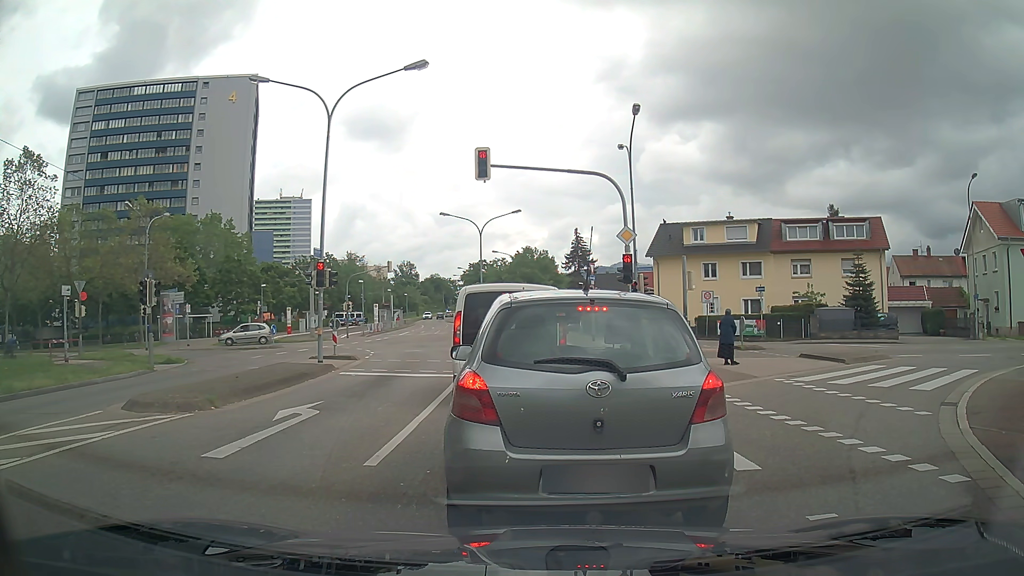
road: tertiary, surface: asphalt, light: Day
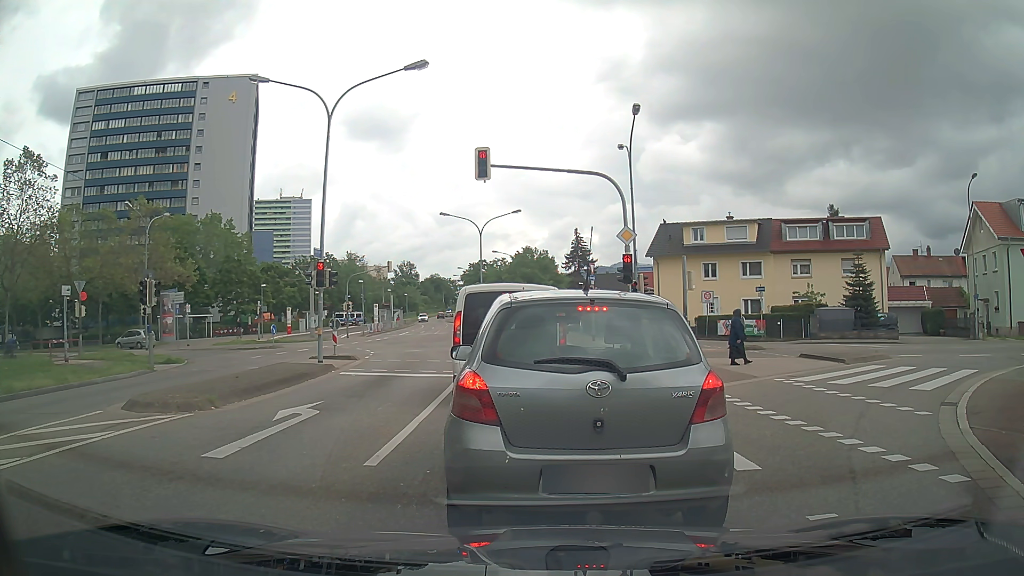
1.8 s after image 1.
(0.0, 0.0) m; 0°
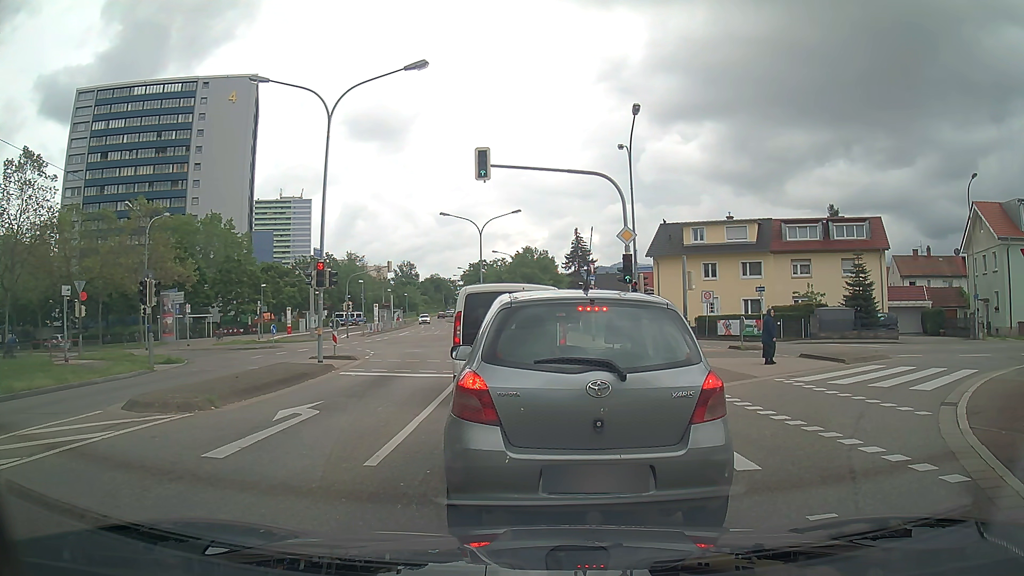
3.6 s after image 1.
(0.0, 0.0) m; 0°
(0, +10) (-1, +20) (-2, +30) (-2, +40) (-3, +50) (-4, +60) (-6, +70) (-8, +79) (-9, +89) (-11, +99) m
